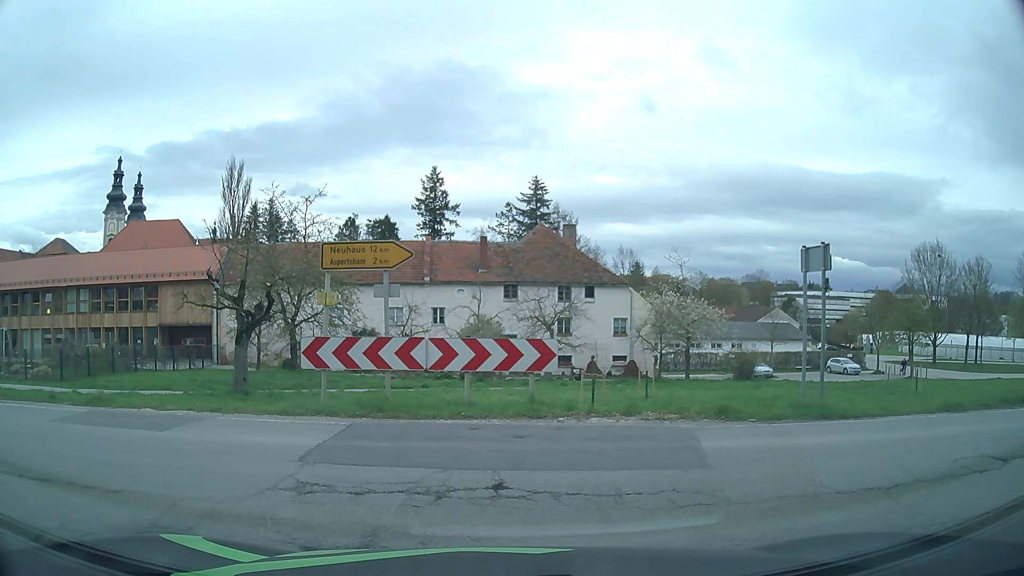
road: unclassified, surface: asphalt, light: Day
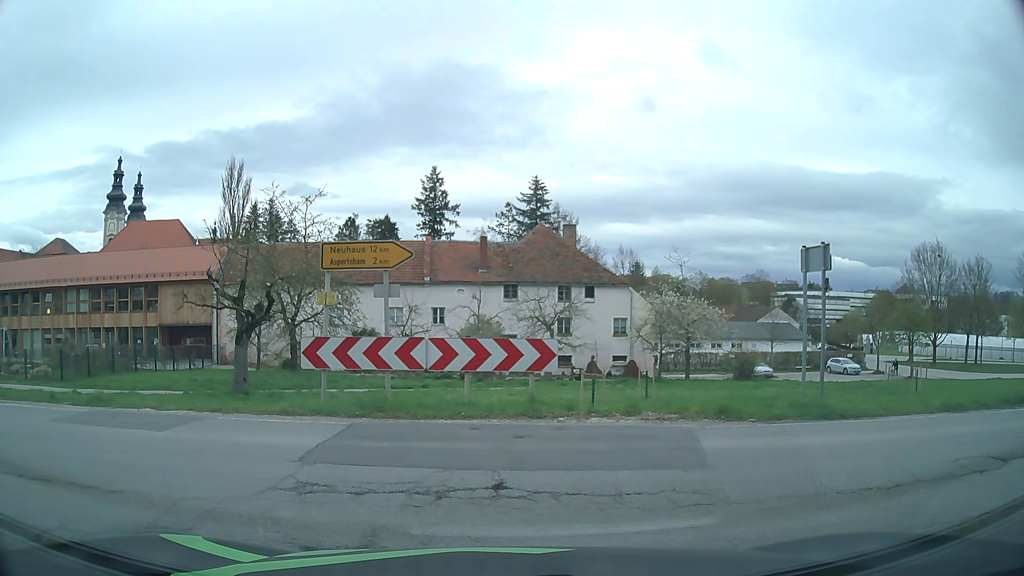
(0.0, 0.0) m; 0°
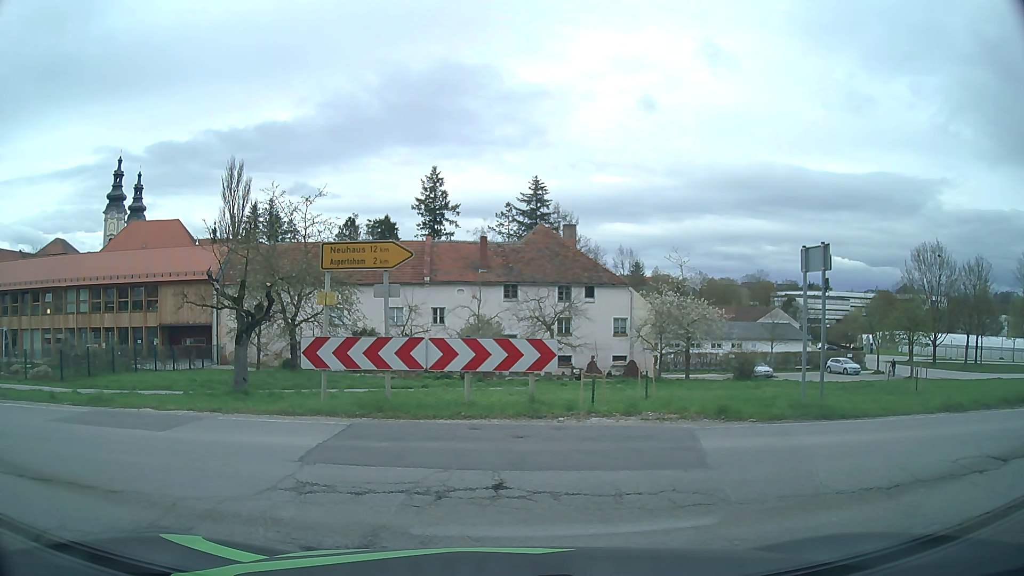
(0.0, 0.0) m; 0°
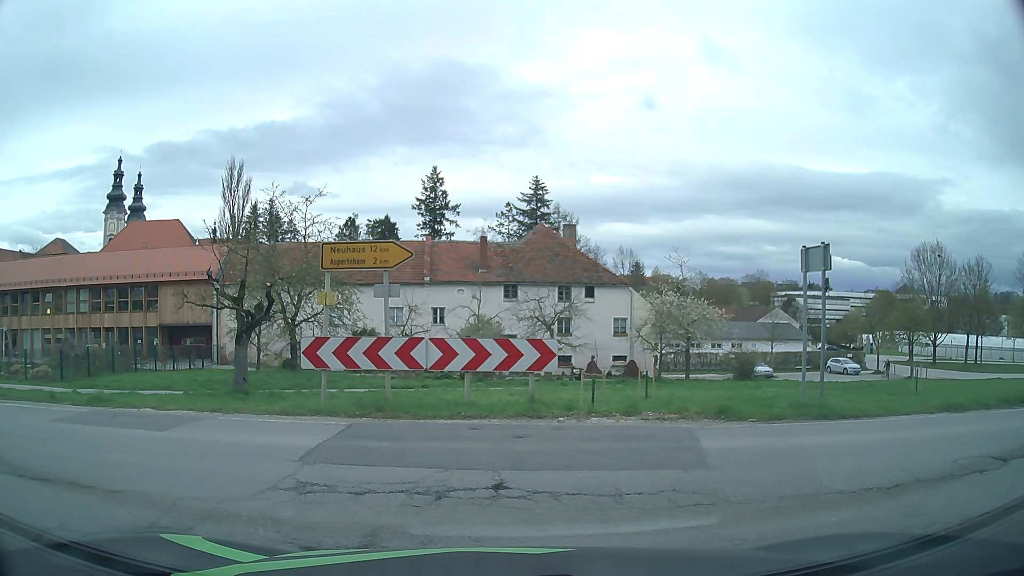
(0.0, 0.0) m; 0°
